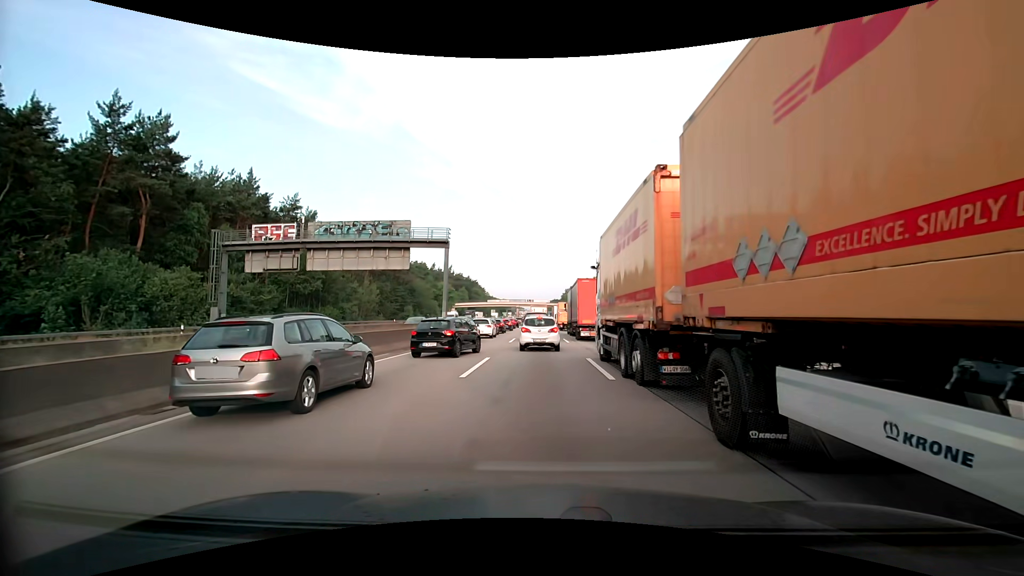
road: motorway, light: Day
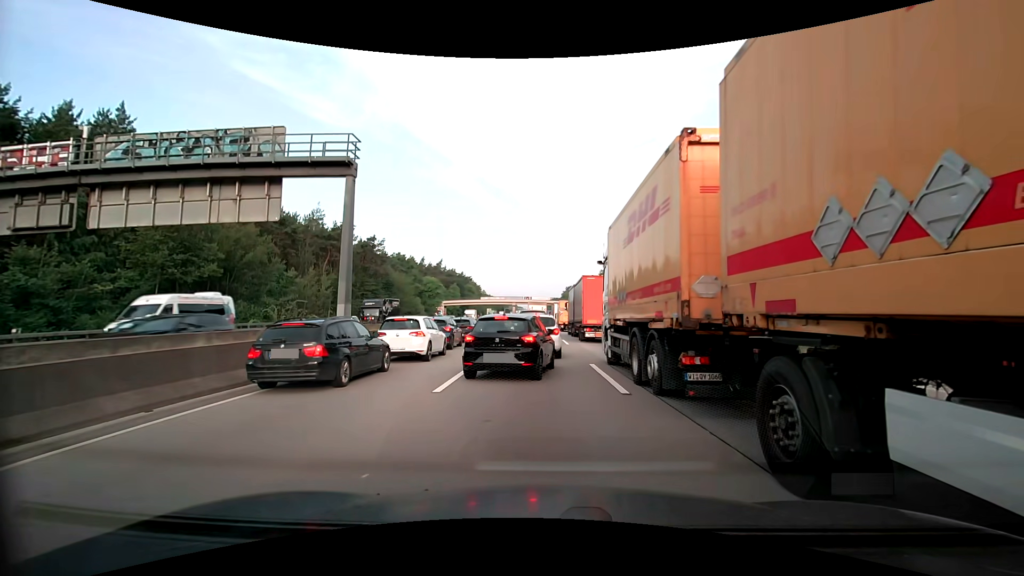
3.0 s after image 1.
(+0.1, +20.2) m; 0°
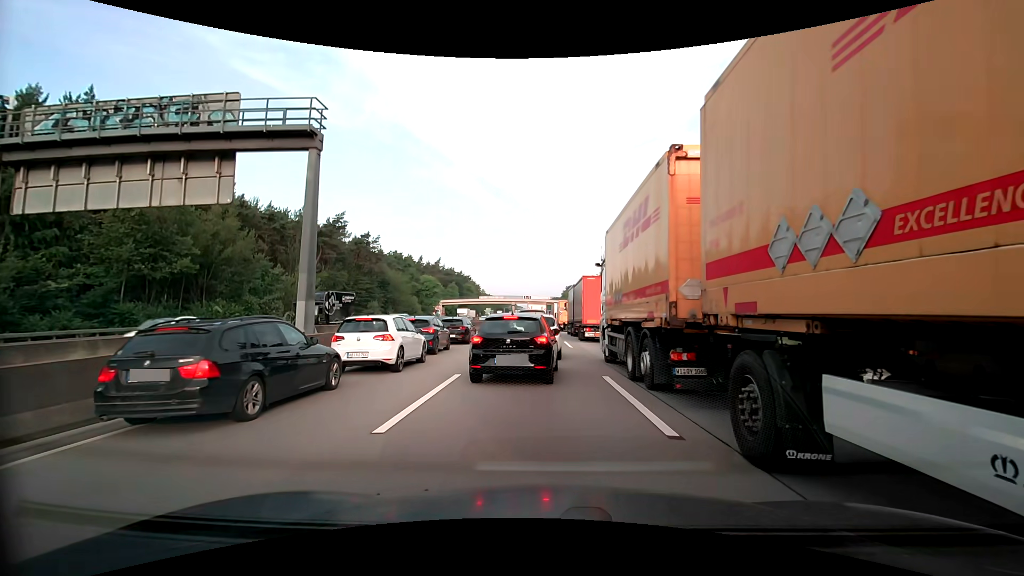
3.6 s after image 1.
(0.0, +3.2) m; 0°
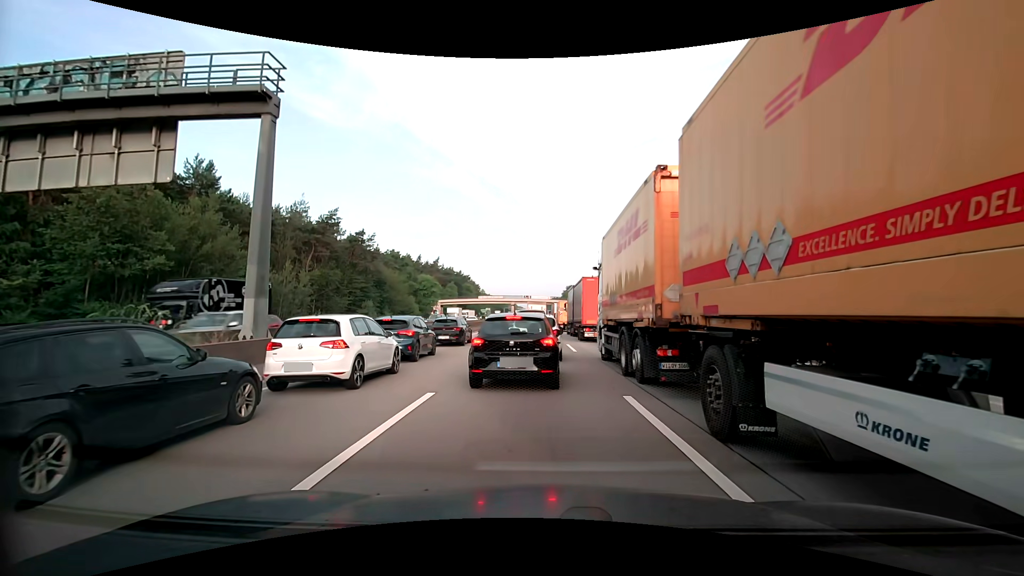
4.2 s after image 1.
(0.0, +2.9) m; 0°
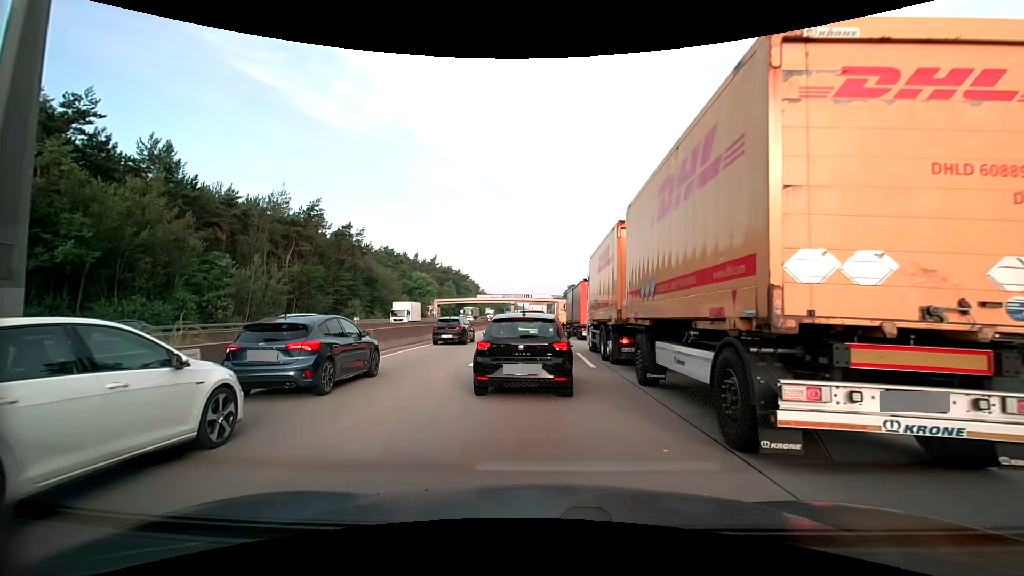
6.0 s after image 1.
(0.0, +6.7) m; -1°
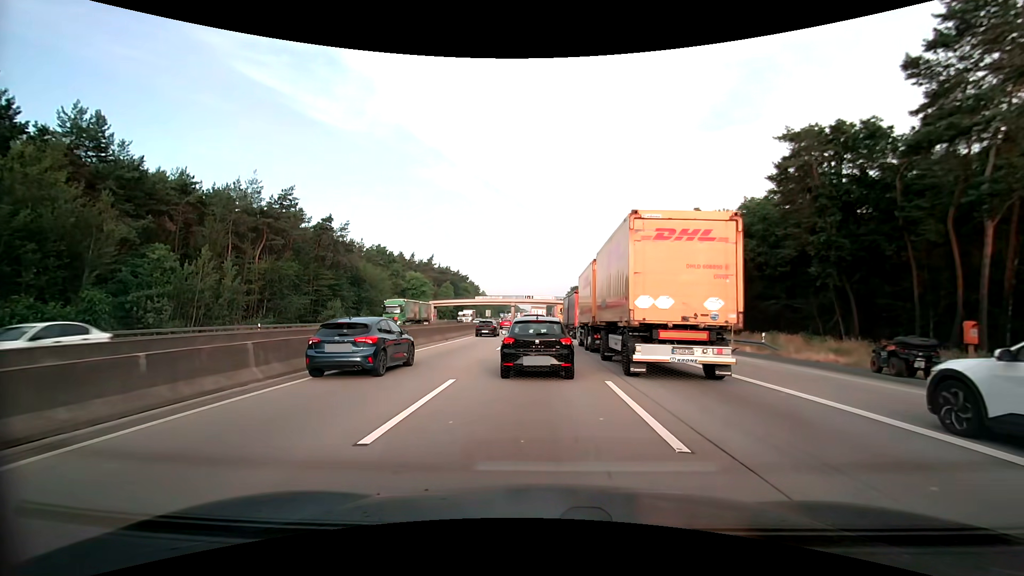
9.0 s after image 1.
(+0.1, +8.7) m; +2°
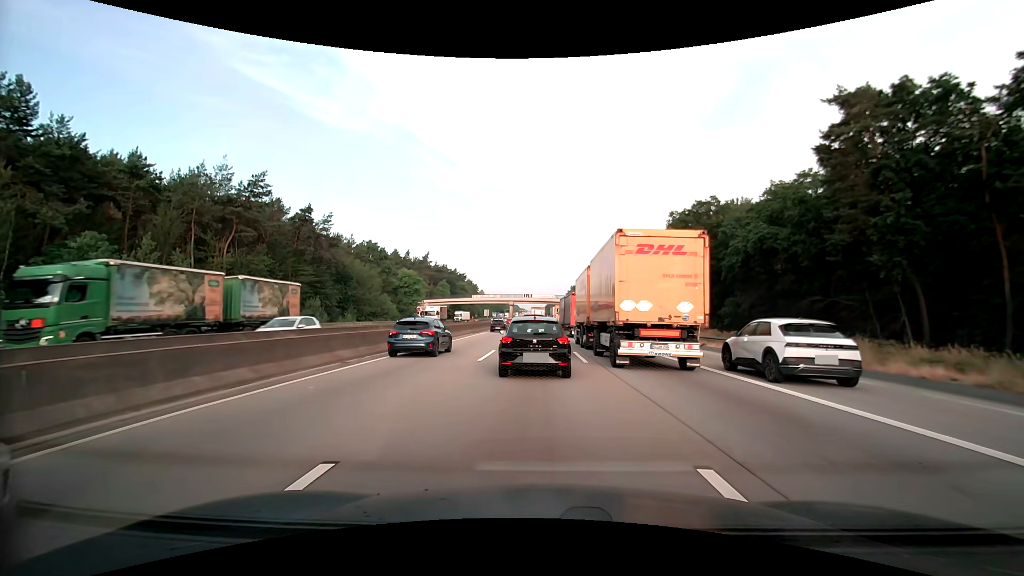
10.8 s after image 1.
(-0.1, +6.9) m; 0°
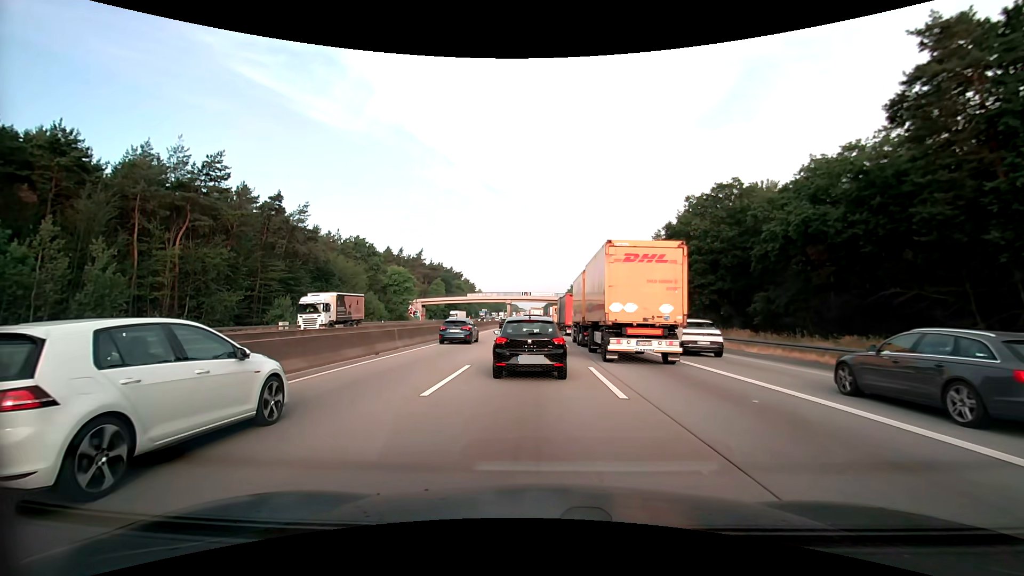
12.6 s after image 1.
(0.0, +7.8) m; -1°
(0, +10) (0, +20) (0, +30) (0, +40) (0, +50) (0, +60) (0, +70) (0, +80) (0, +90) (0, +100) m
